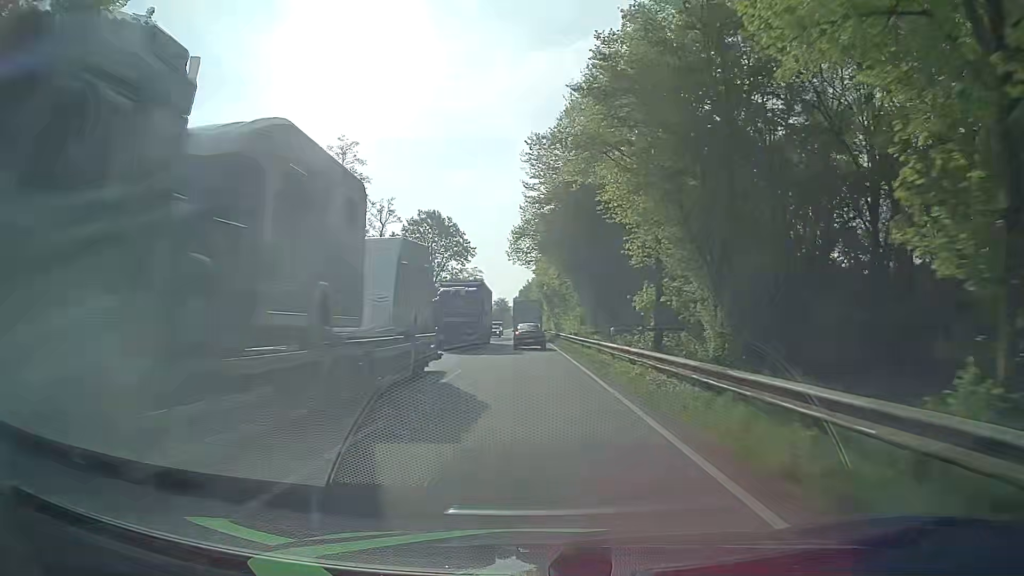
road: primary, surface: asphalt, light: Day
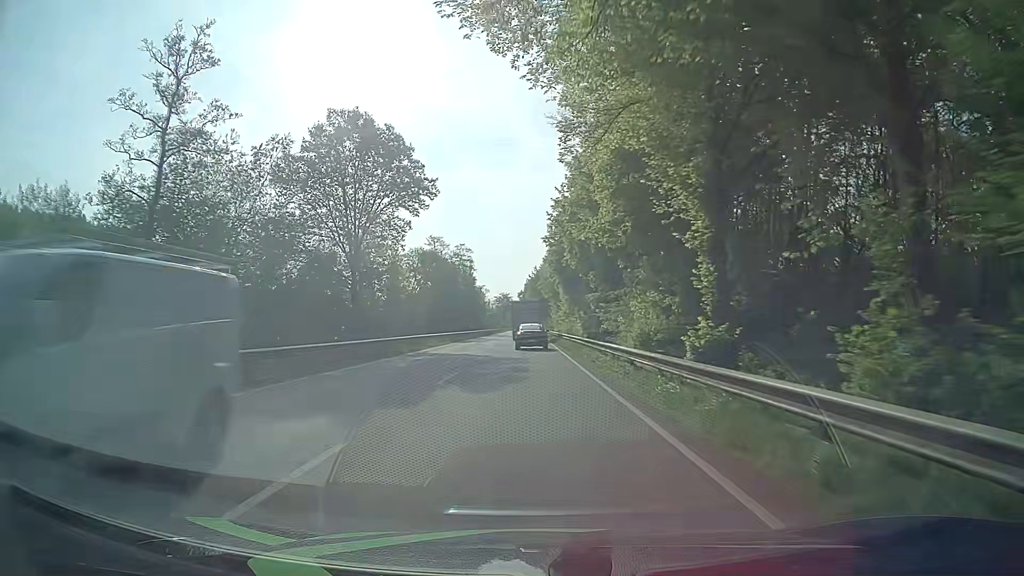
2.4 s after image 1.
(-0.3, +48.6) m; -1°
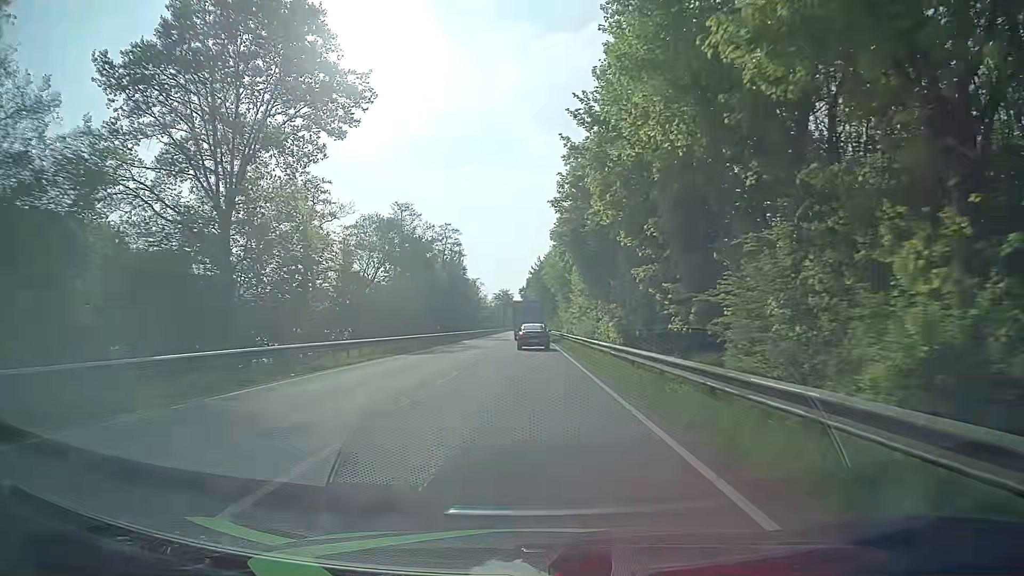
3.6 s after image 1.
(0.0, +24.3) m; 0°
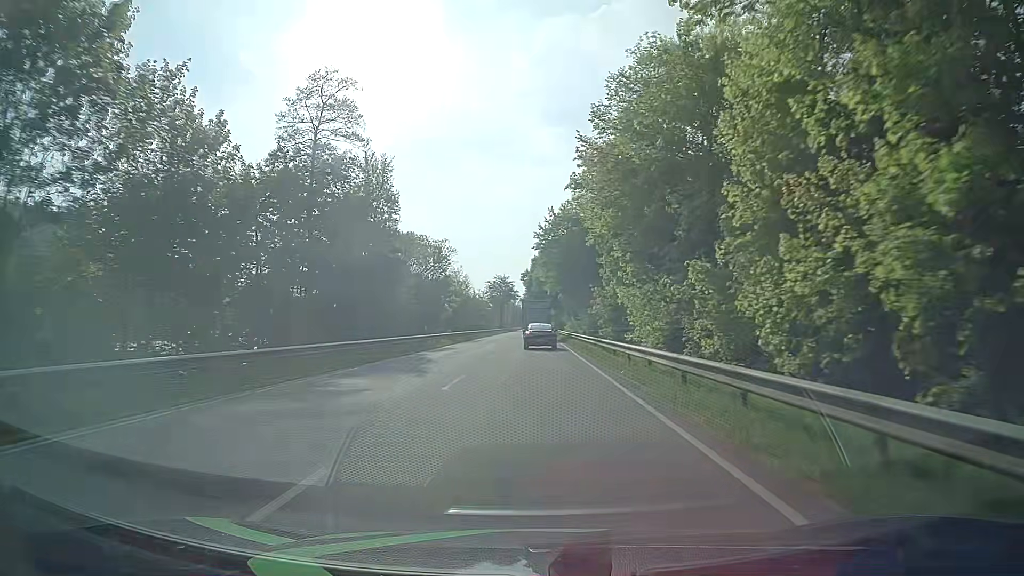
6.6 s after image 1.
(-0.5, +60.9) m; -1°
(0, +10) (0, +20) (0, +30) (0, +40) (0, +50) (0, +60) (0, +70) (0, +80) (+1, +90) (+1, +100) m
